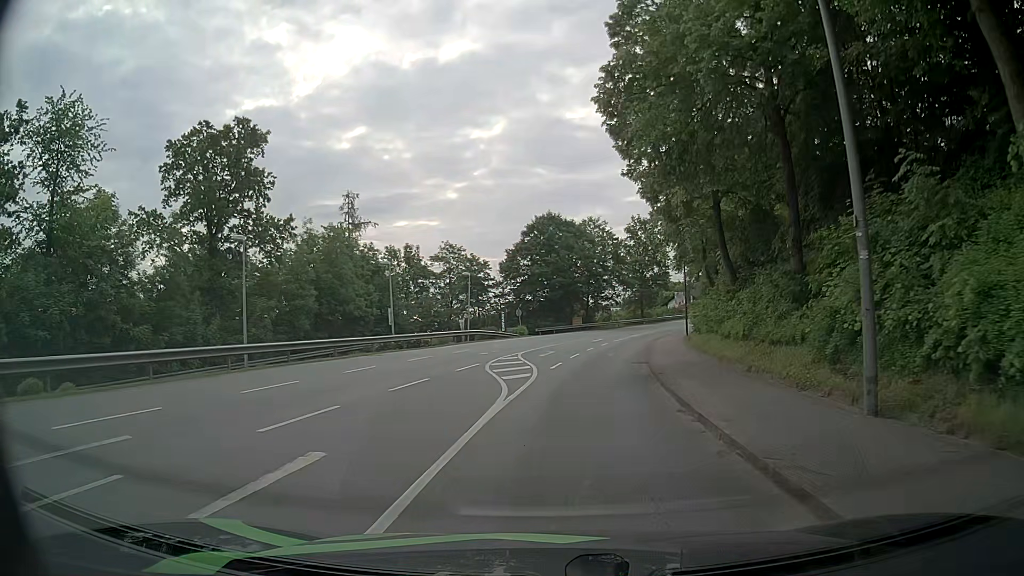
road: tertiary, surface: asphalt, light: Day
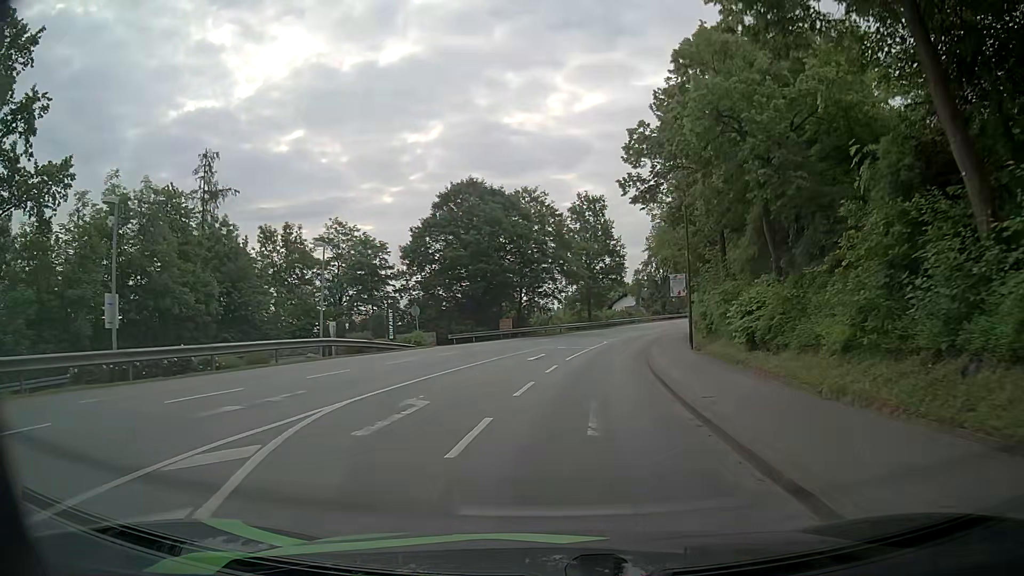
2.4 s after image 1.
(+1.2, +20.1) m; +7°
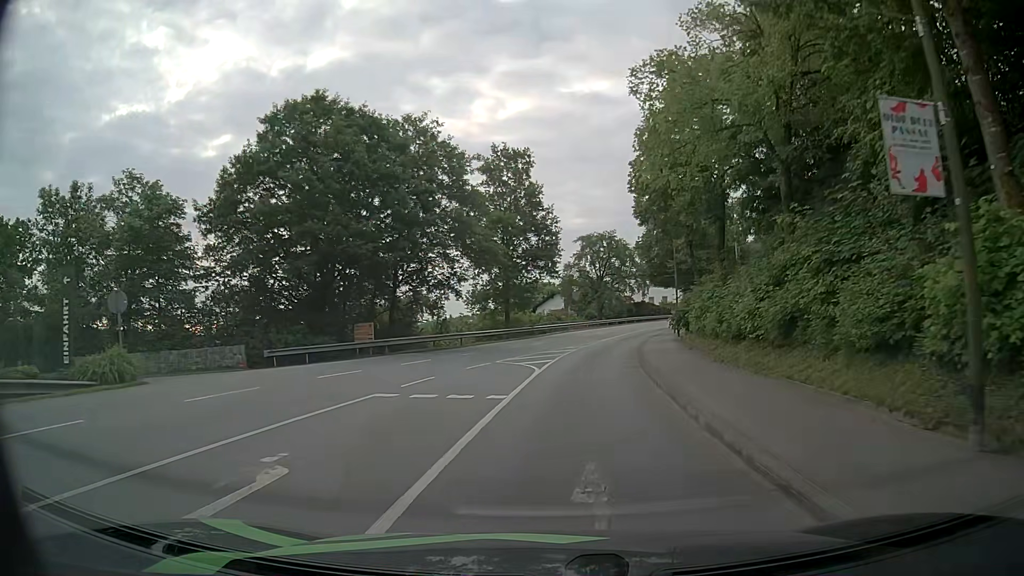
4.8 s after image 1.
(+1.2, +22.6) m; +7°
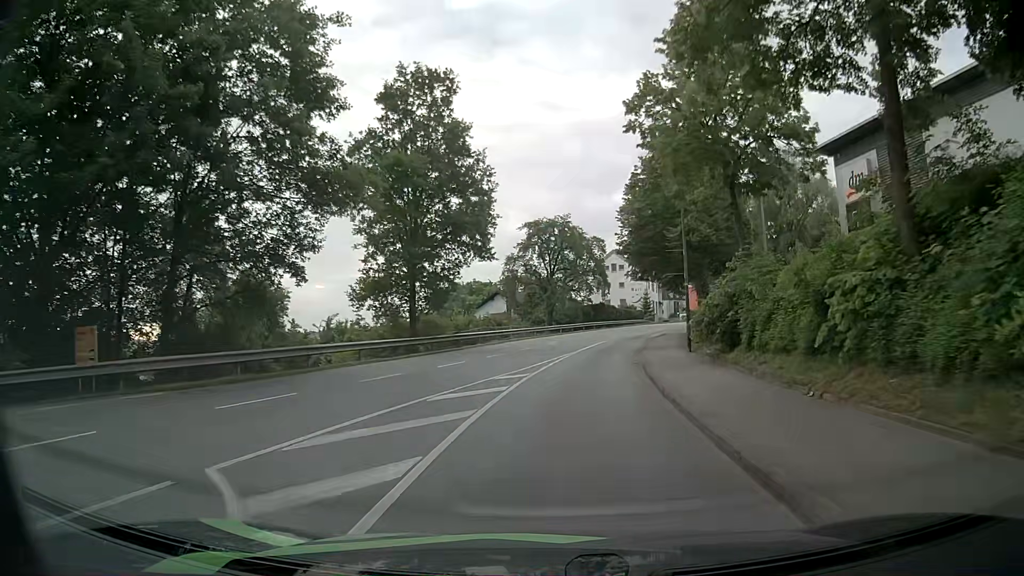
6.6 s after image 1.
(+0.6, +17.9) m; +5°
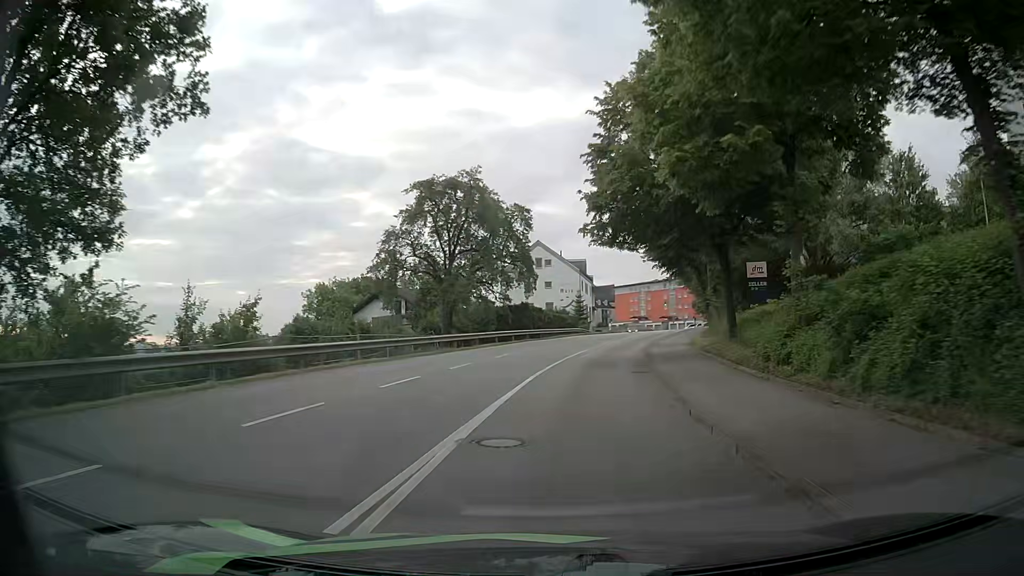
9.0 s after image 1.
(+1.2, +25.1) m; +7°
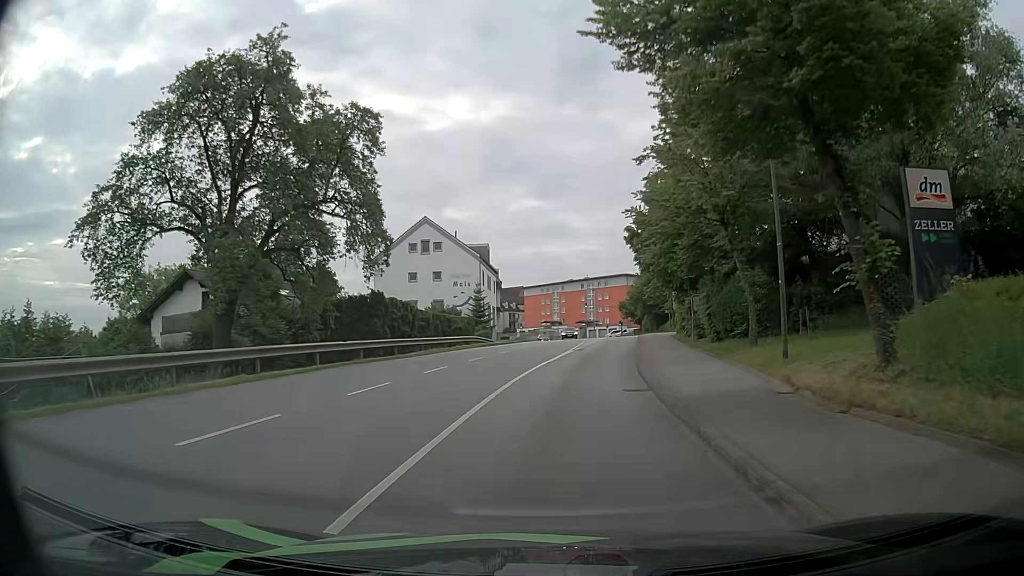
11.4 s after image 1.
(+1.7, +25.0) m; +9°
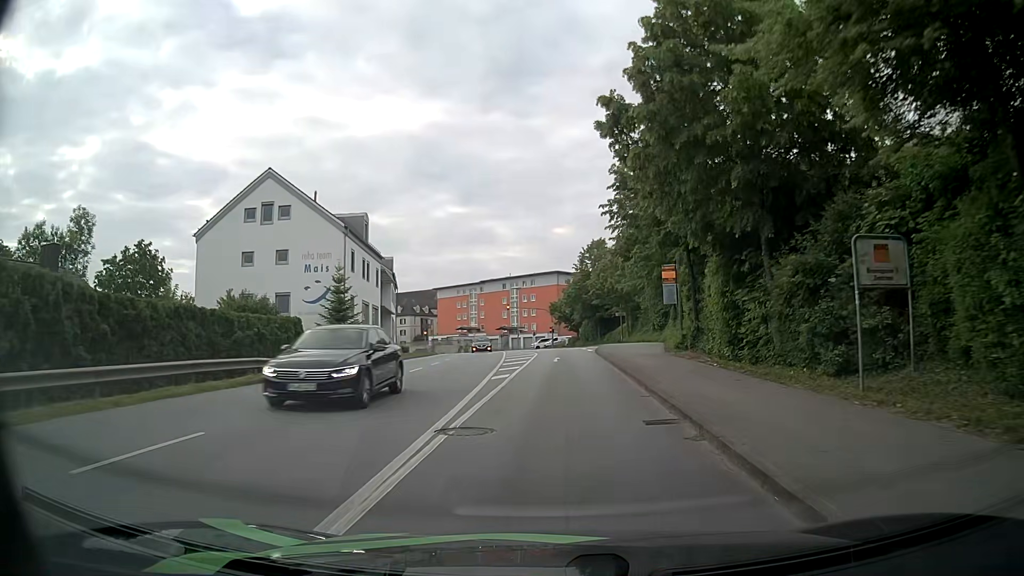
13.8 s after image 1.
(+1.0, +24.9) m; +5°
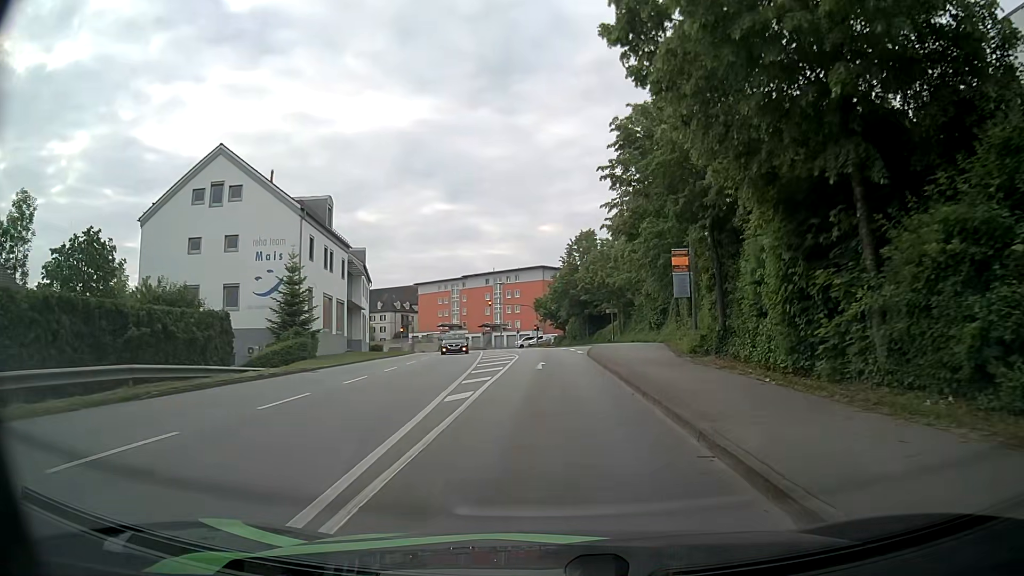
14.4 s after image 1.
(+0.1, +5.9) m; +1°
